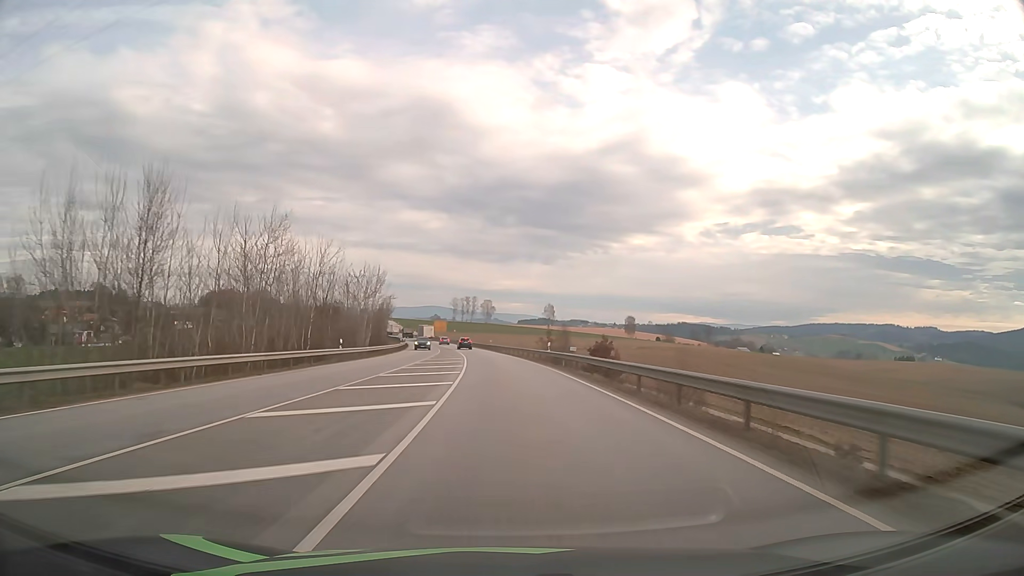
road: primary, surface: asphalt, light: Day
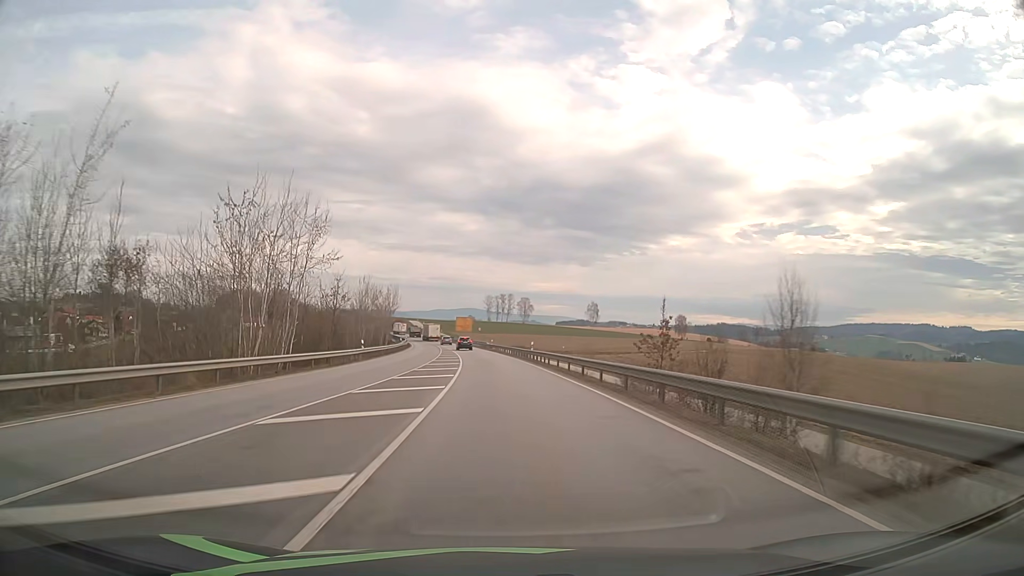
(-1.1, +42.9) m; -3°
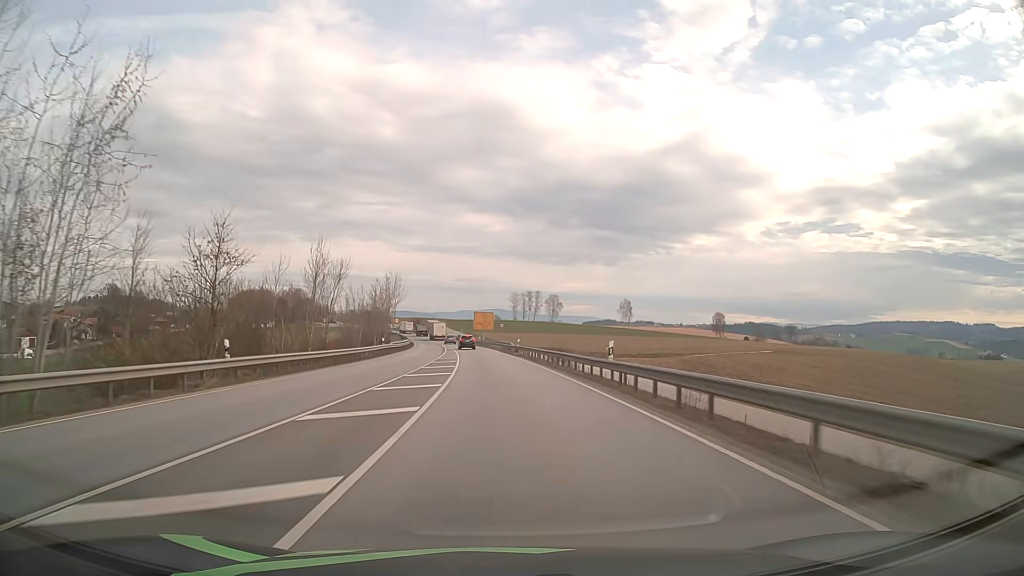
(-0.5, +27.6) m; -2°
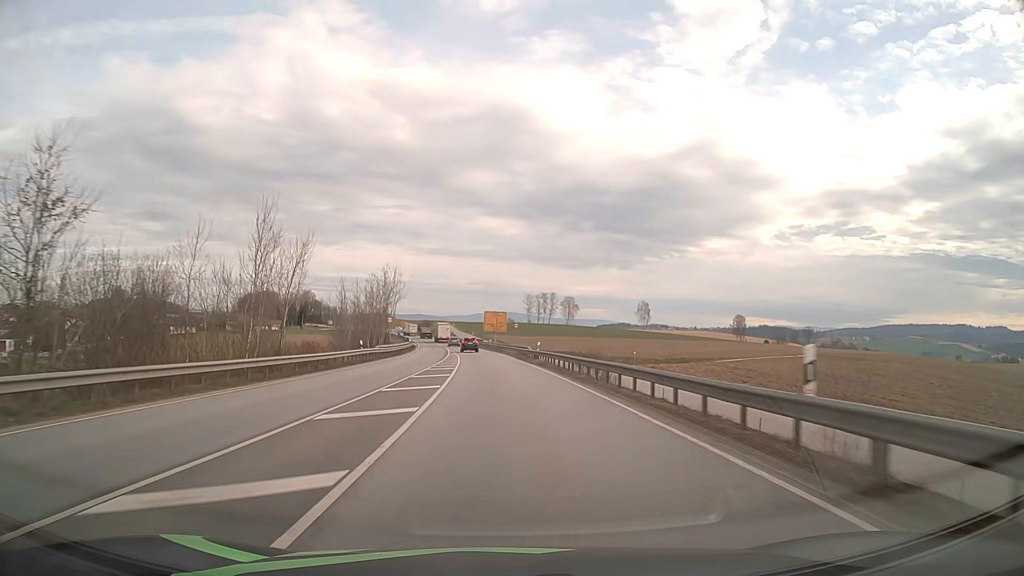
(-0.1, +13.6) m; -1°
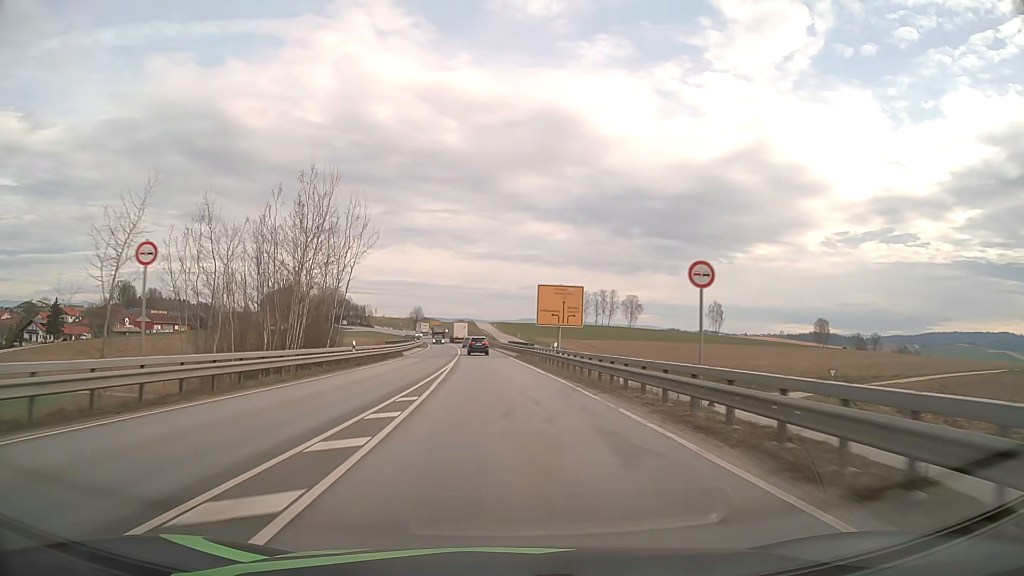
(-2.0, +53.0) m; -4°
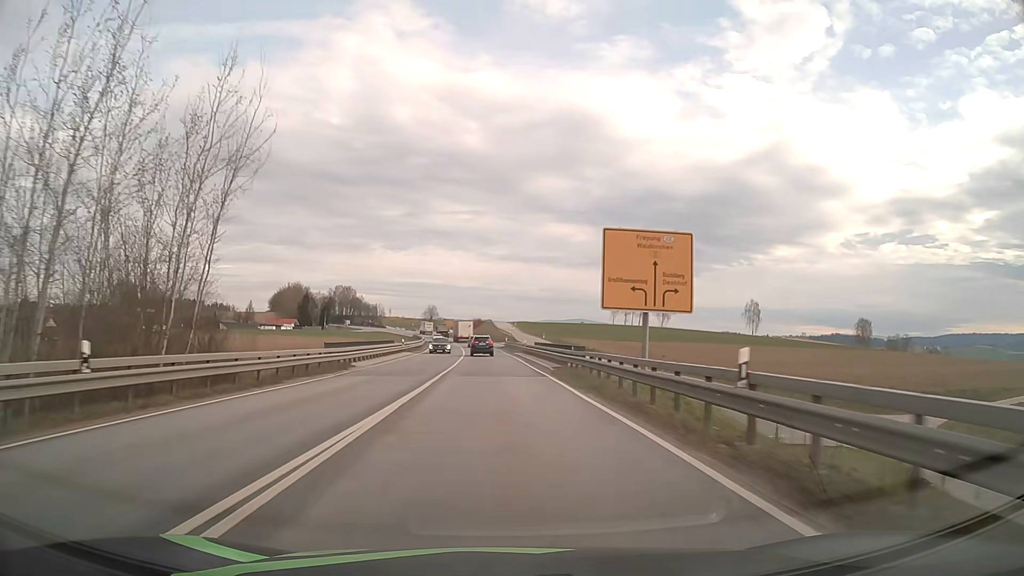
(-0.3, +25.3) m; -2°
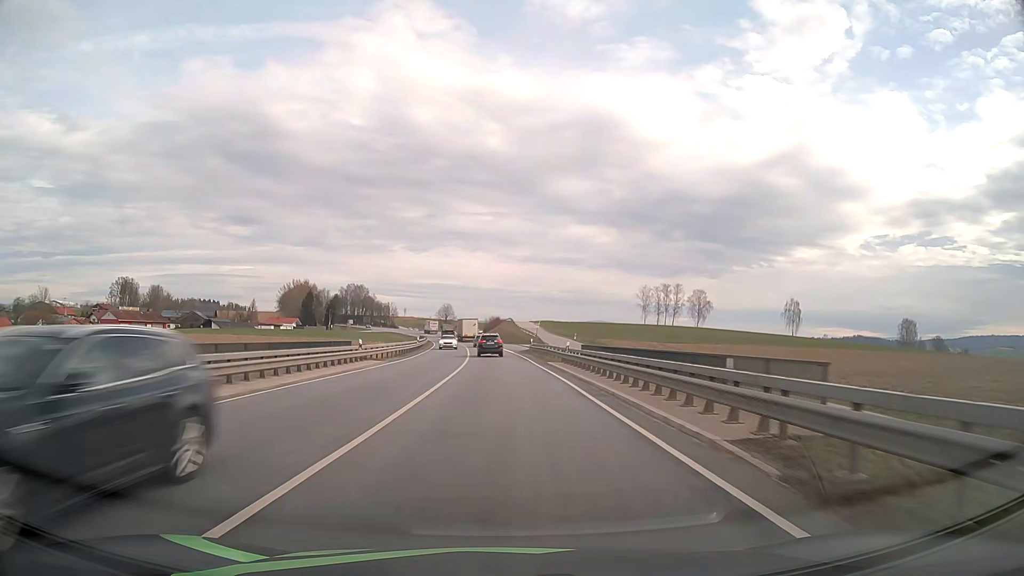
(-0.4, +24.4) m; -2°
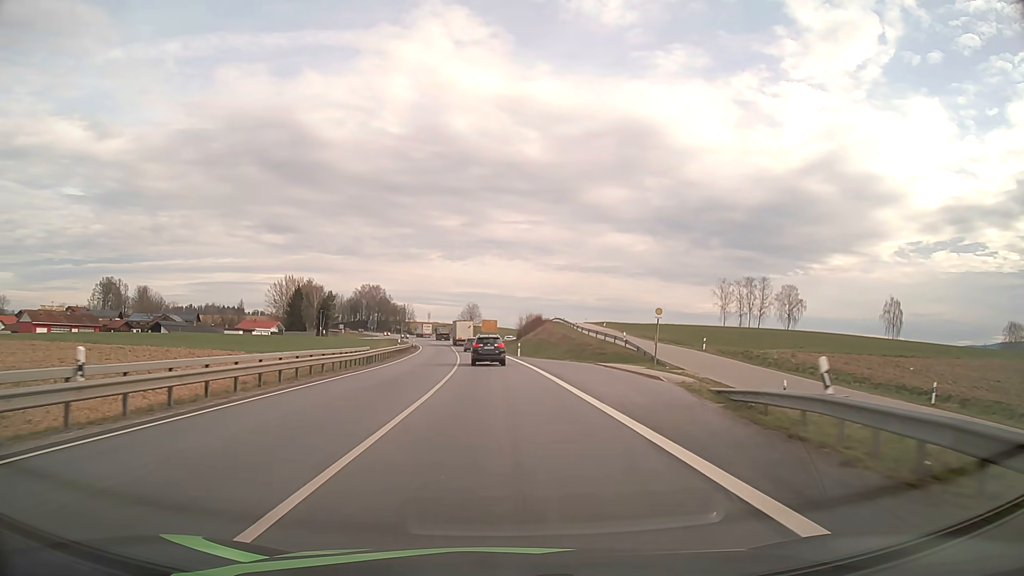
(-1.5, +58.4) m; -3°
(0, +10) (0, +20) (-1, +30) (-1, +40) (-2, +50) (-3, +60) (-3, +70) (-4, +80) (-5, +90) (-7, +100) m
